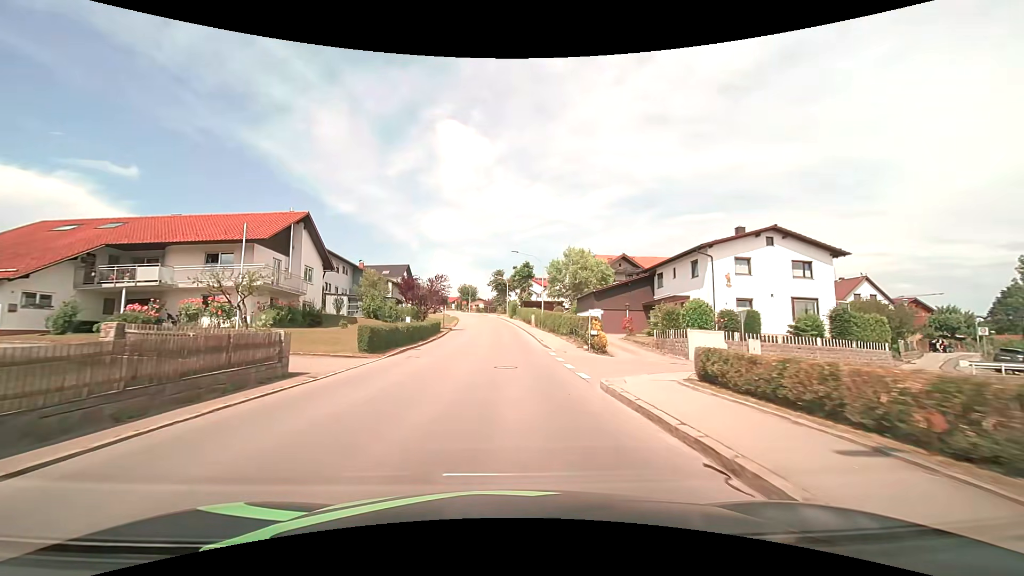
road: tertiary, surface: asphalt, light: Day
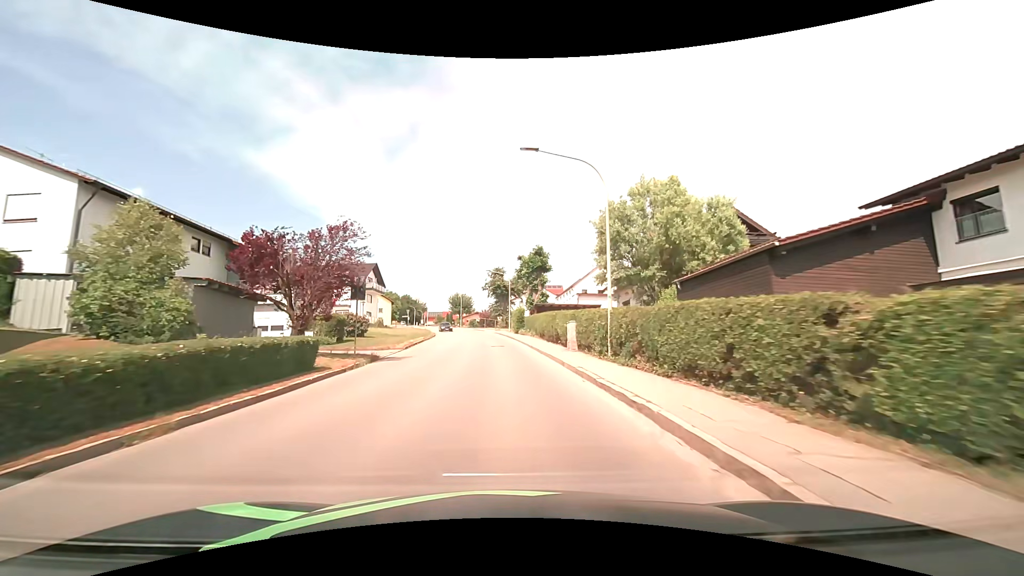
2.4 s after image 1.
(-0.2, +29.4) m; -1°
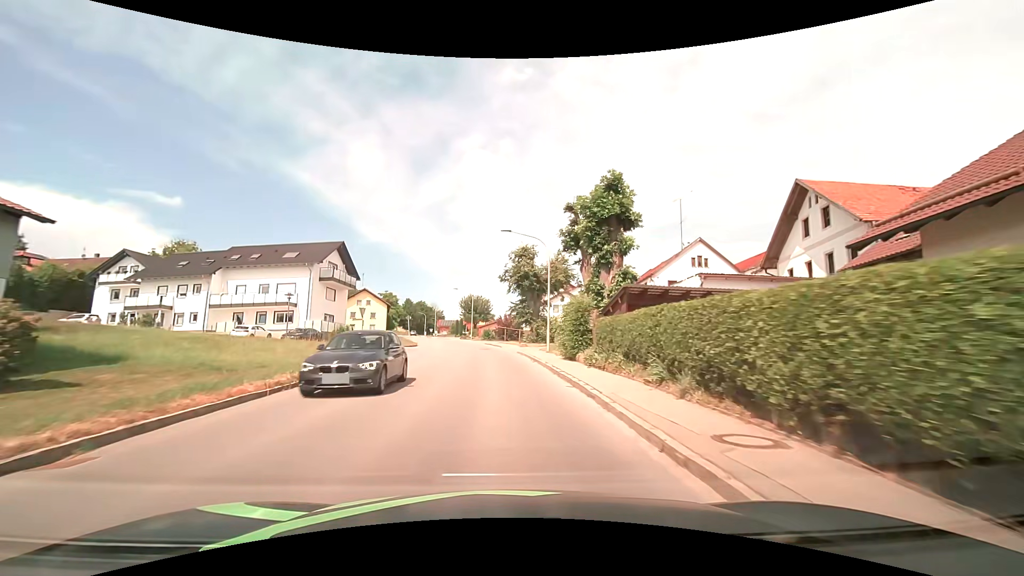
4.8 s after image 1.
(-0.6, +29.1) m; -3°
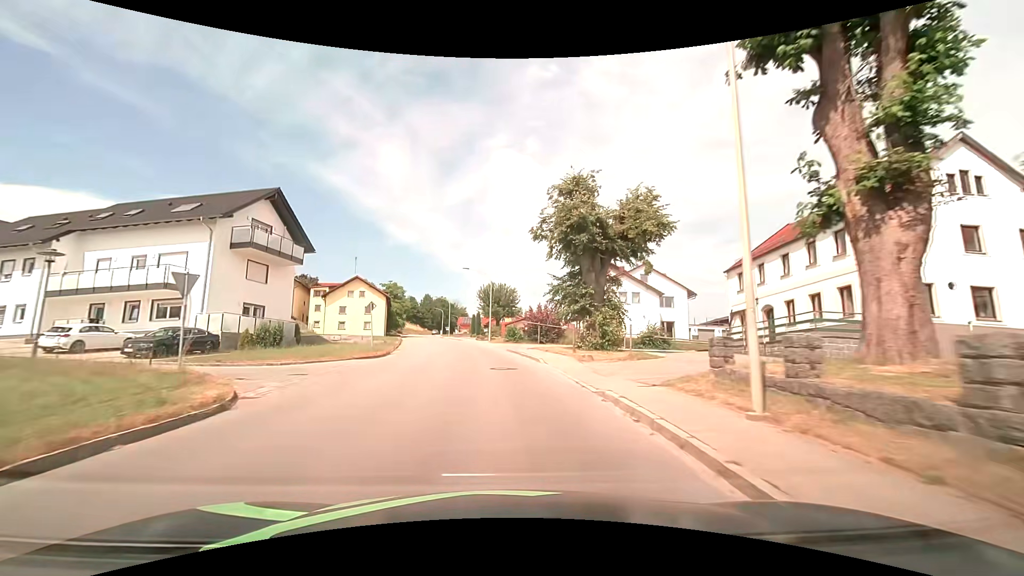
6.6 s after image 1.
(-0.5, +22.2) m; -3°
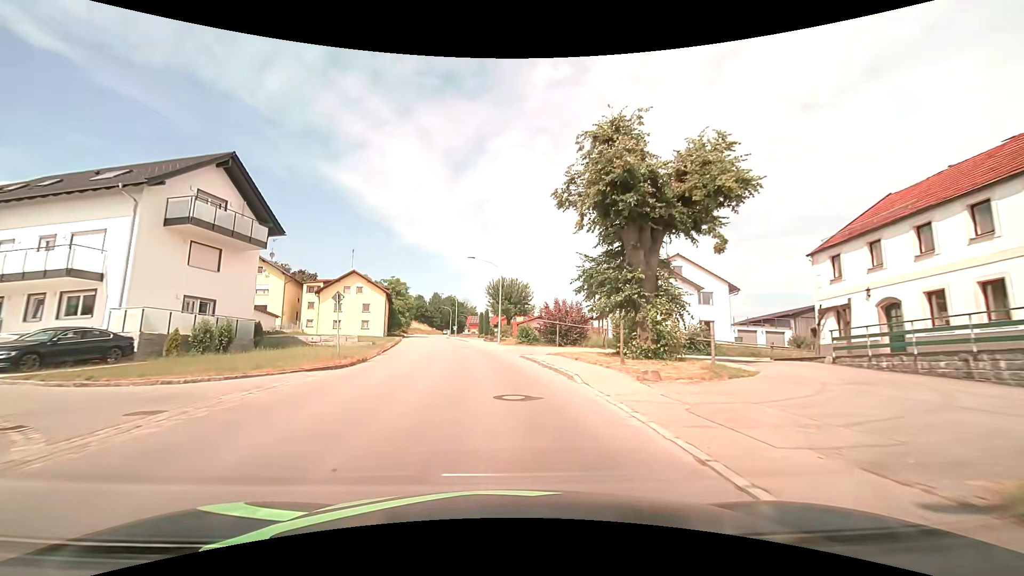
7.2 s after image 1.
(-0.1, +7.5) m; -1°
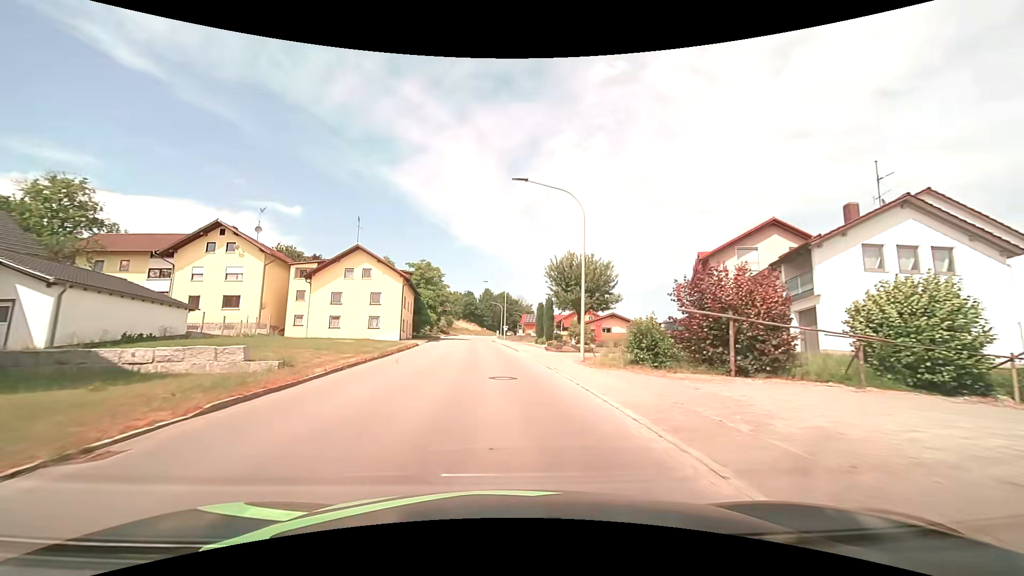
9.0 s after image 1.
(-1.3, +22.5) m; -6°
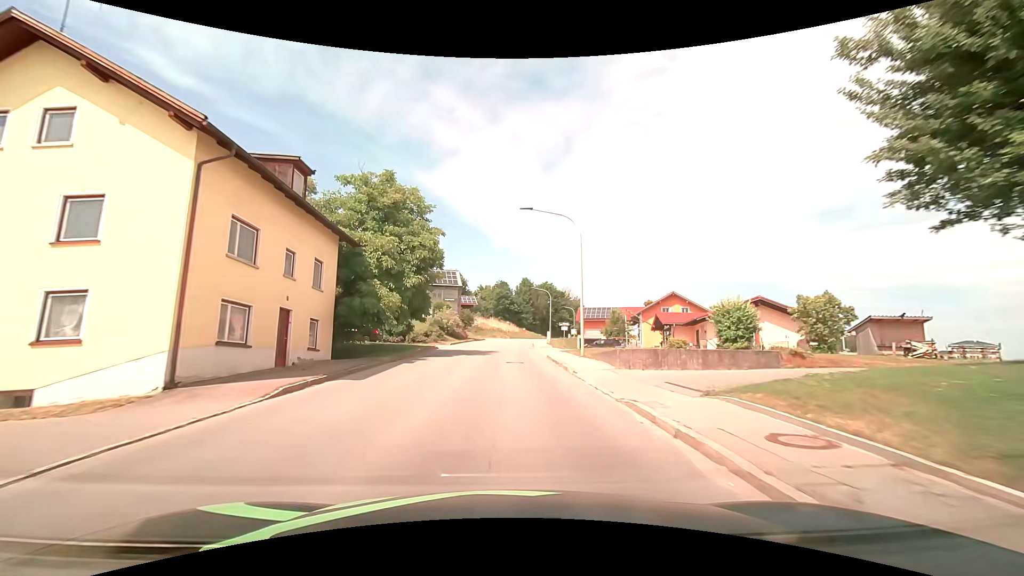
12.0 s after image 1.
(-2.0, +38.0) m; -5°
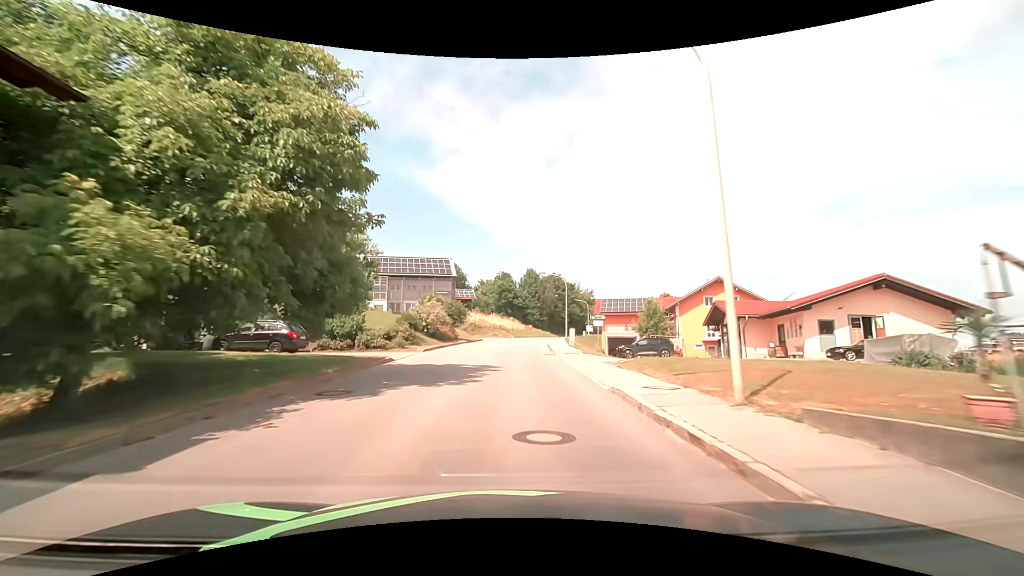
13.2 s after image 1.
(0.0, +15.3) m; 0°
(0, +10) (0, +20) (0, +30) (+1, +40) (+2, +50) (+3, +60) (+5, +70) (+7, +80) (+9, +89) (+12, +99) m
